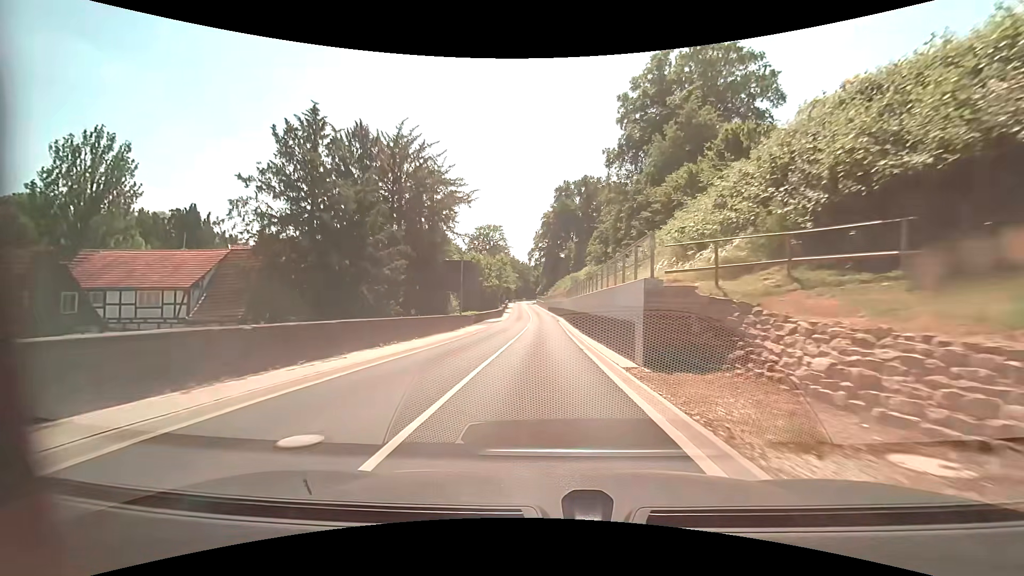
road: secondary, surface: asphalt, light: Day
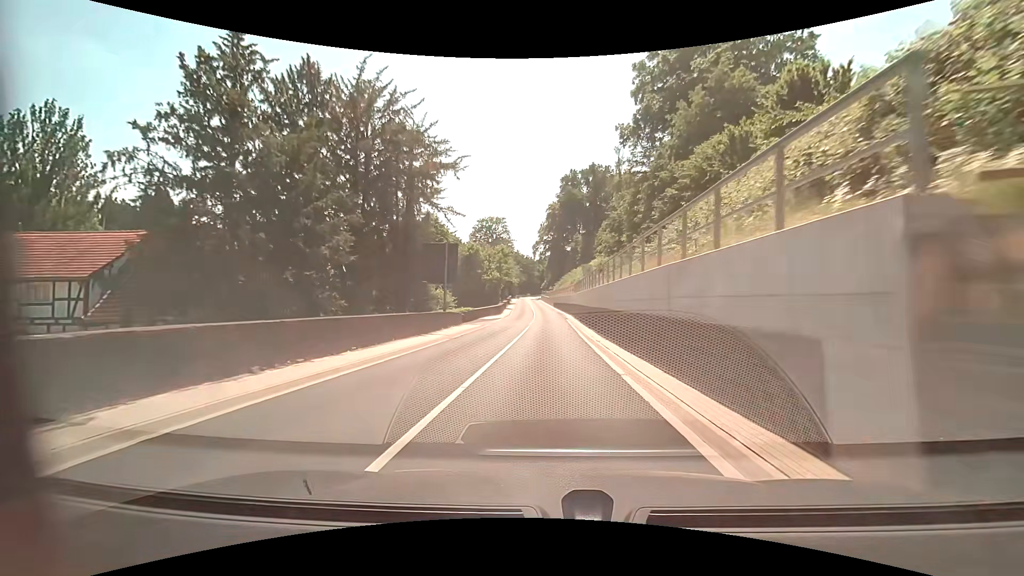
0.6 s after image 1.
(0.0, +7.9) m; 0°
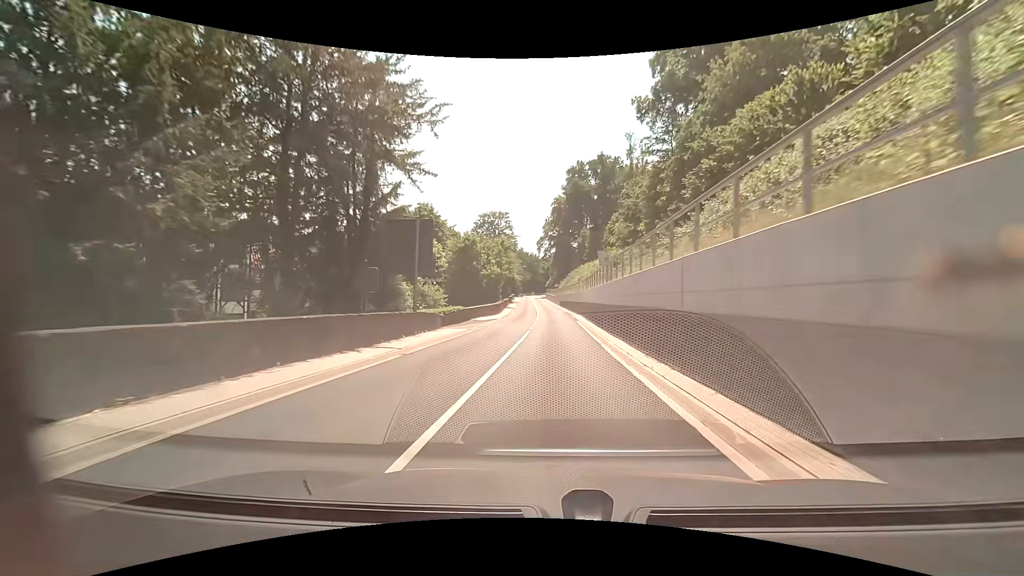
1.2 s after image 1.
(-0.1, +8.1) m; -1°
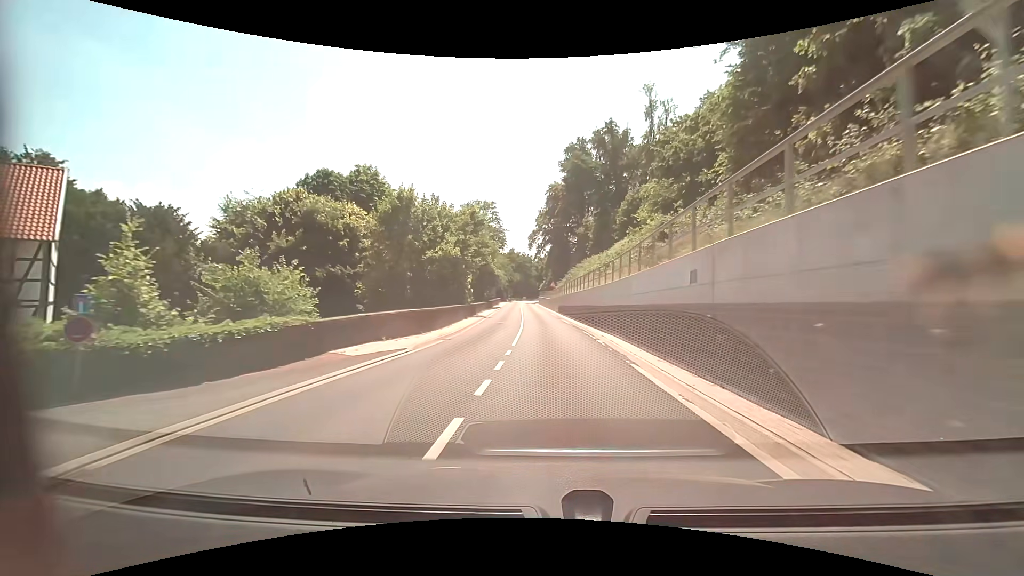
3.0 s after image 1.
(+0.3, +25.4) m; +1°
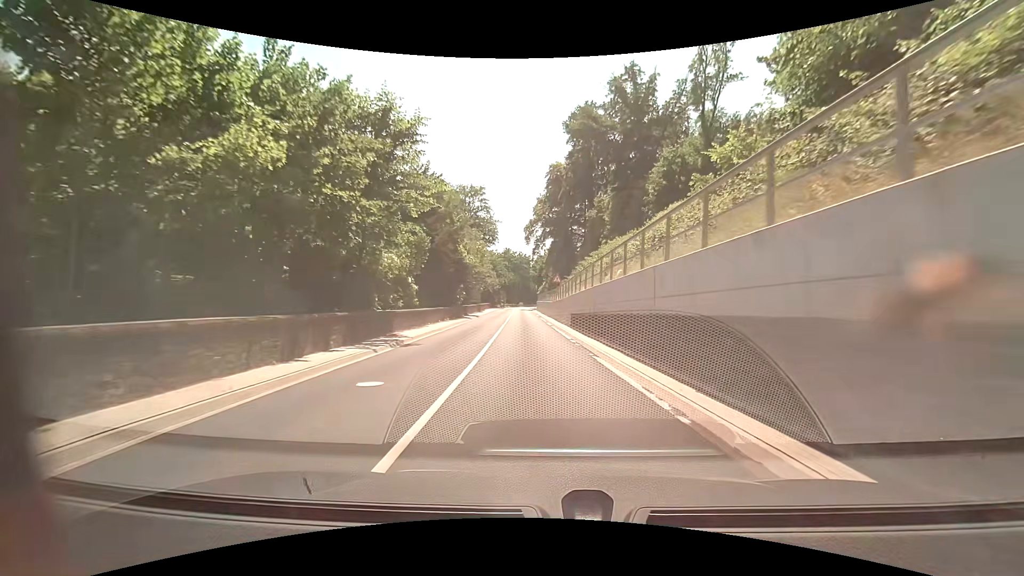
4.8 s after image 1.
(0.0, +24.3) m; 0°
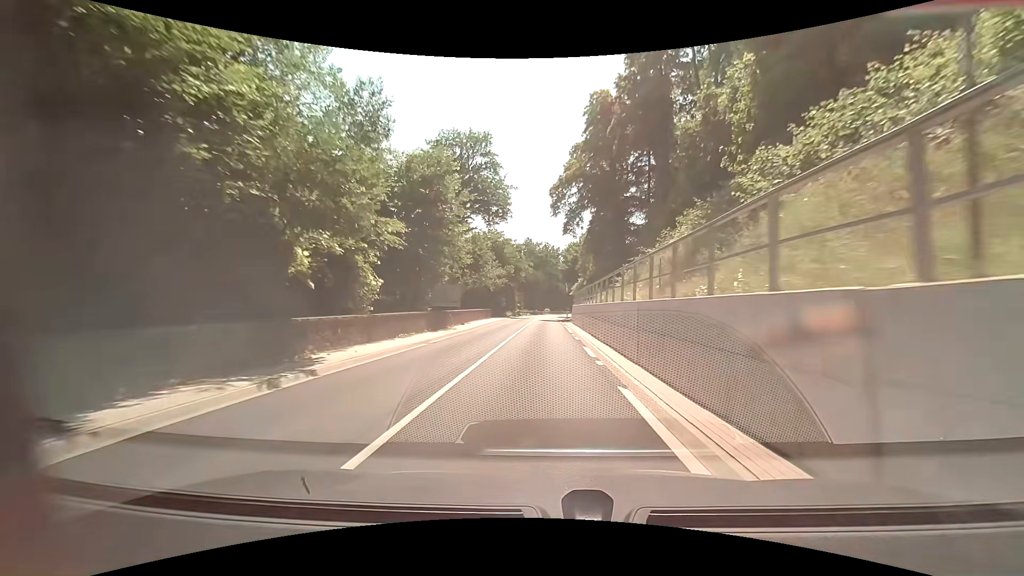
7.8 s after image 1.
(-1.2, +38.8) m; -3°
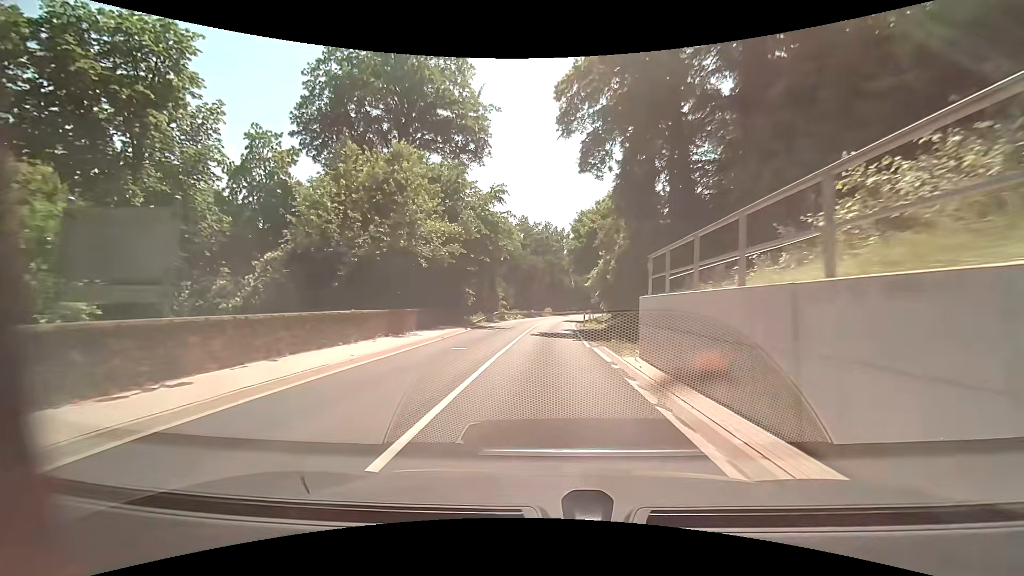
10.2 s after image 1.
(-0.1, +30.6) m; 0°
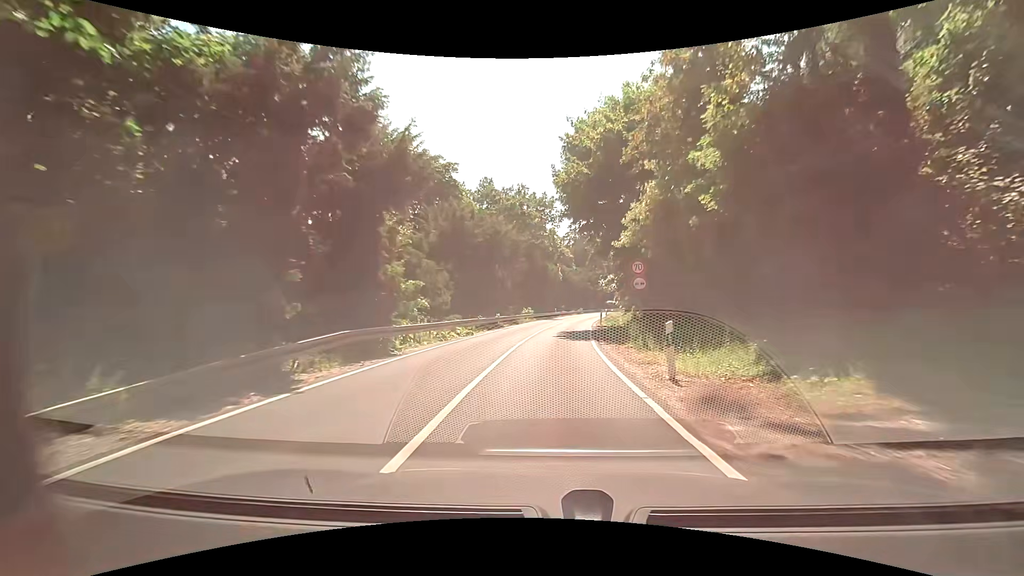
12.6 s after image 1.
(+0.4, +30.9) m; +1°
(0, +10) (+1, +20) (+1, +30) (+2, +40) (+4, +50) (+5, +60) (+7, +70) (+8, +79) (+10, +89) (+12, +99) m
